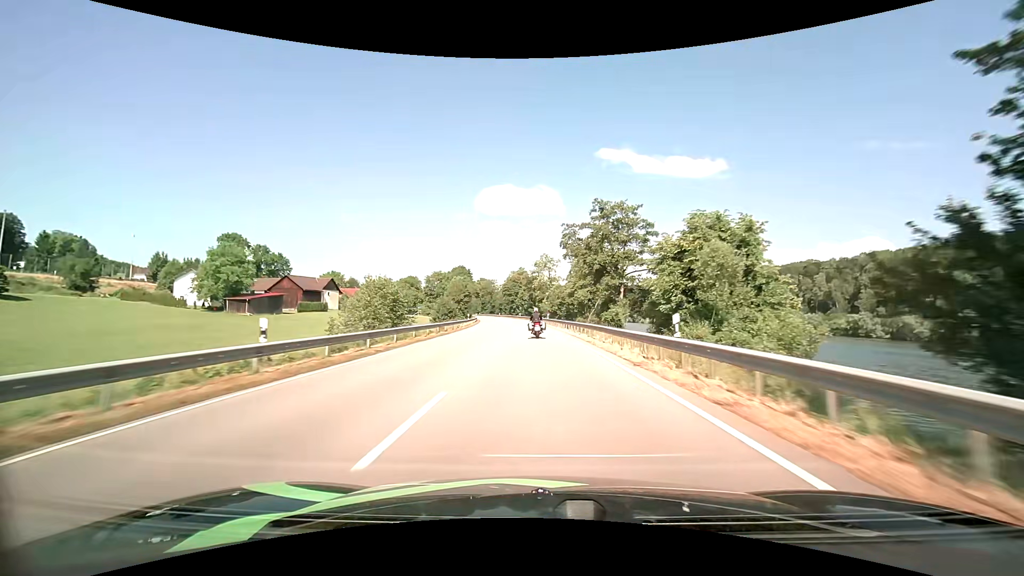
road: primary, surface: asphalt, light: Day
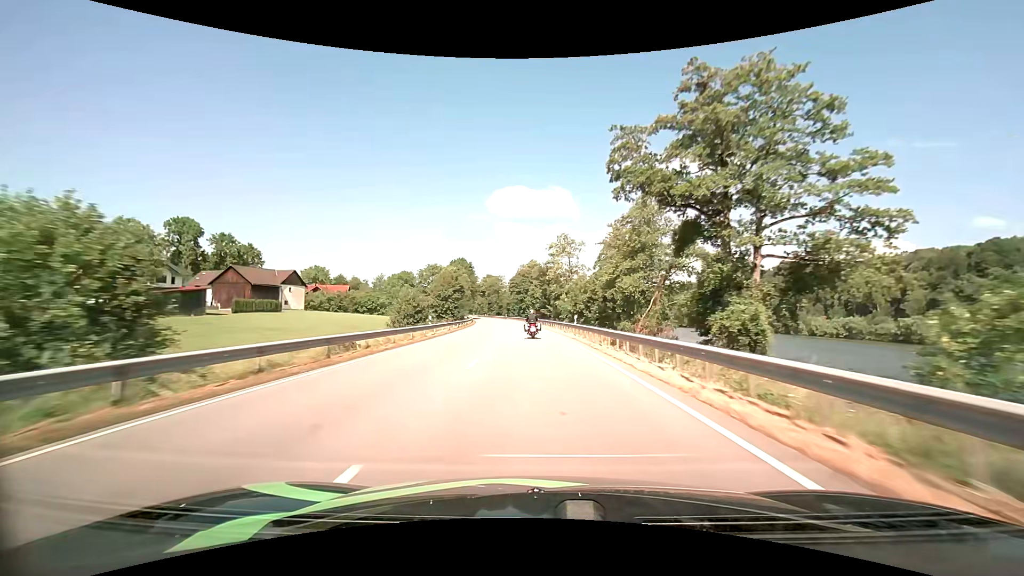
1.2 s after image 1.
(-0.3, +28.0) m; -1°
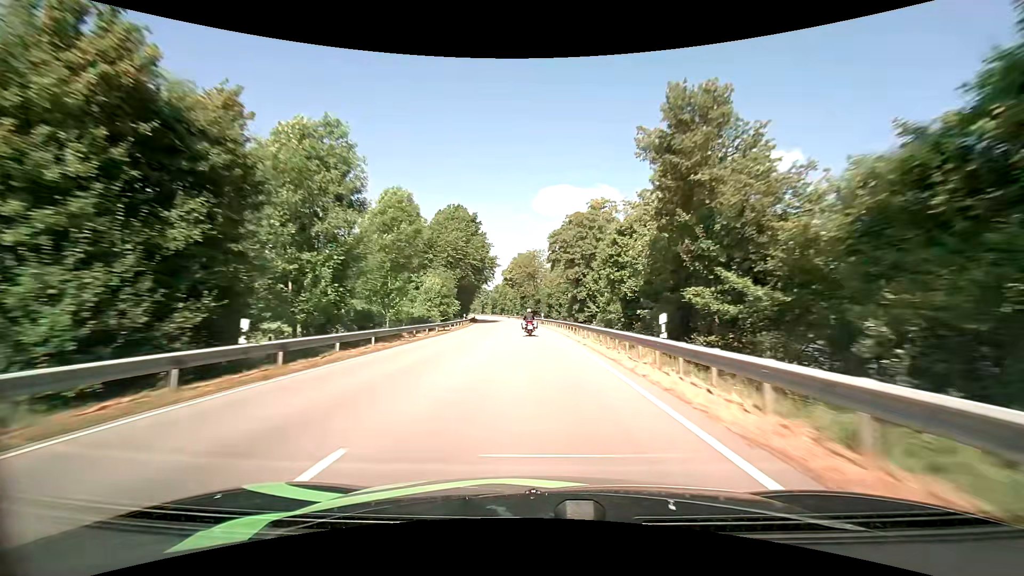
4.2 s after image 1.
(-3.1, +71.3) m; -5°
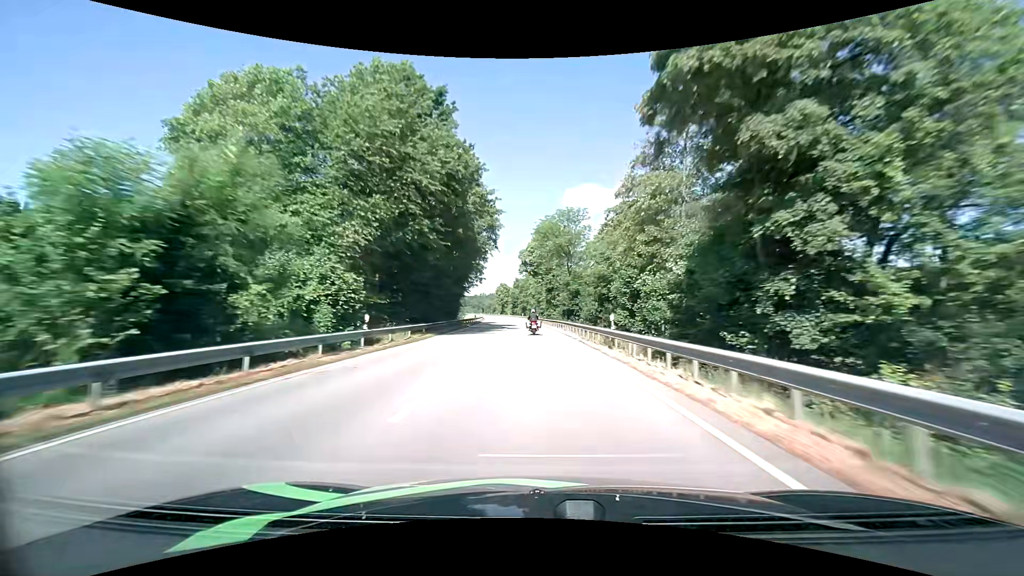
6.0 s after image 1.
(-1.2, +42.3) m; -3°
(0, +10) (0, +20) (-1, +30) (-1, +40) (-1, +50) (-2, +60) (-2, +70) (-3, +80) (-4, +90) (-5, +100) m
